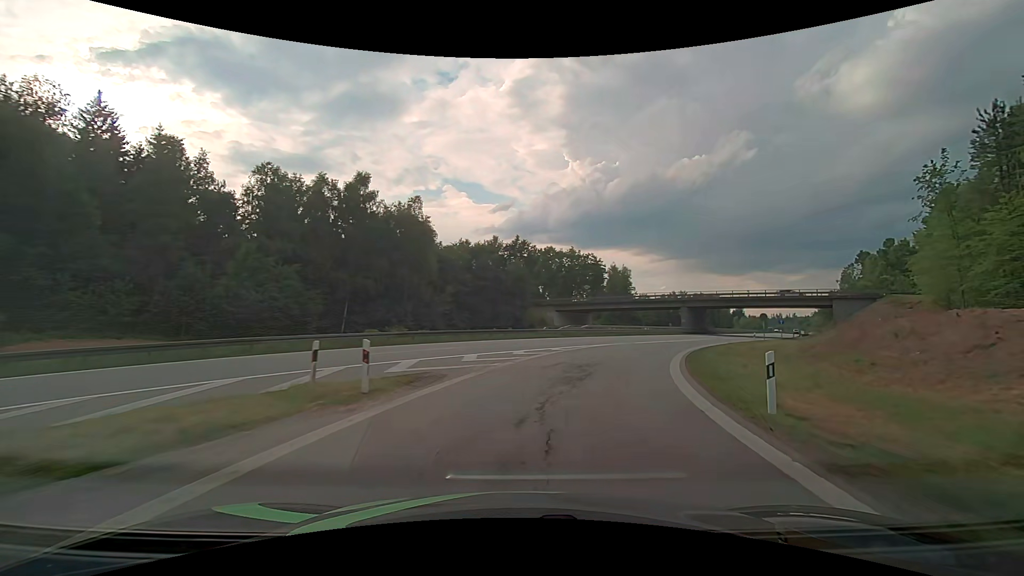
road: motorway_link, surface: asphalt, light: Day
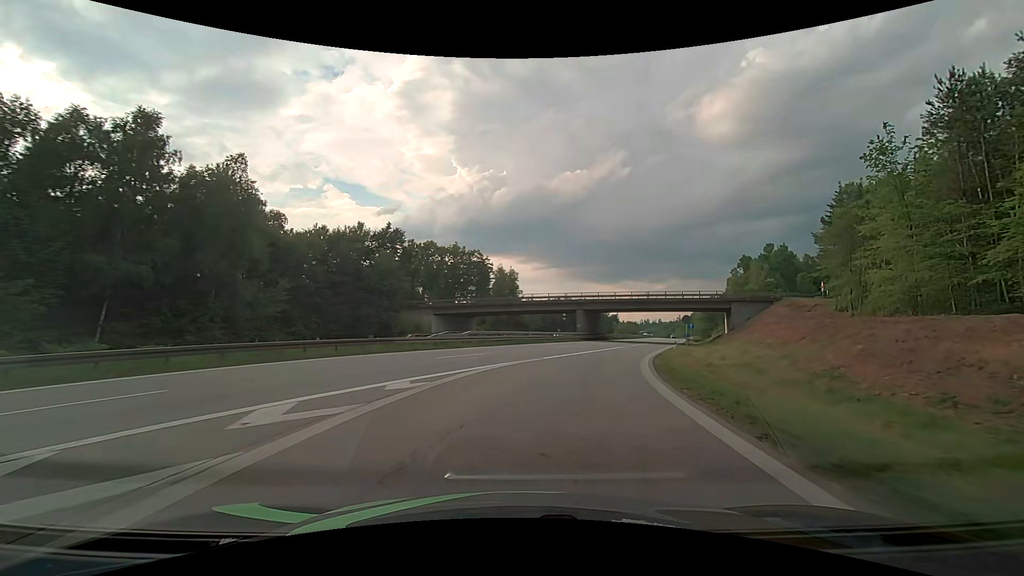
(+1.7, +14.4) m; +13°
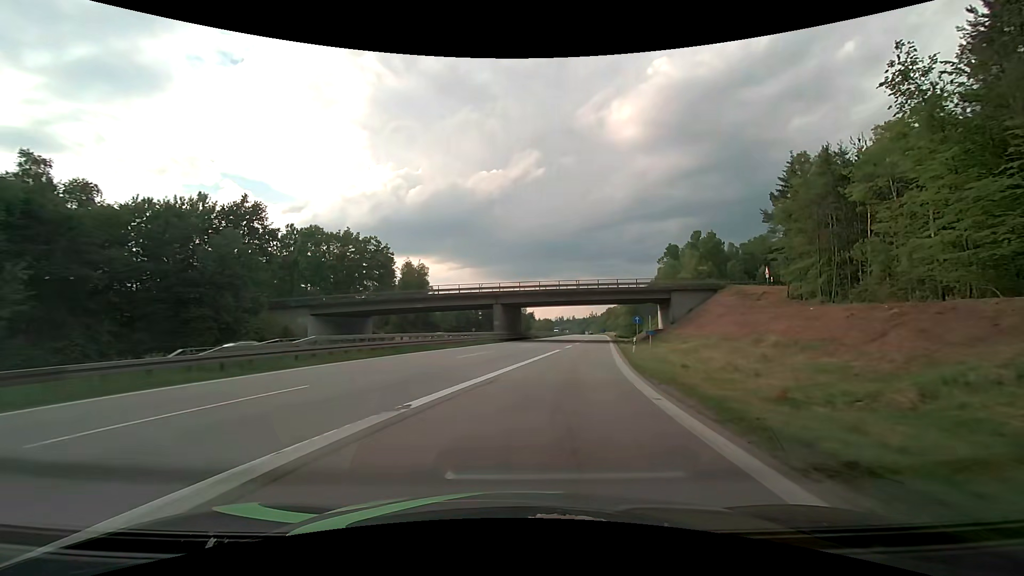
(+1.5, +14.5) m; +10°
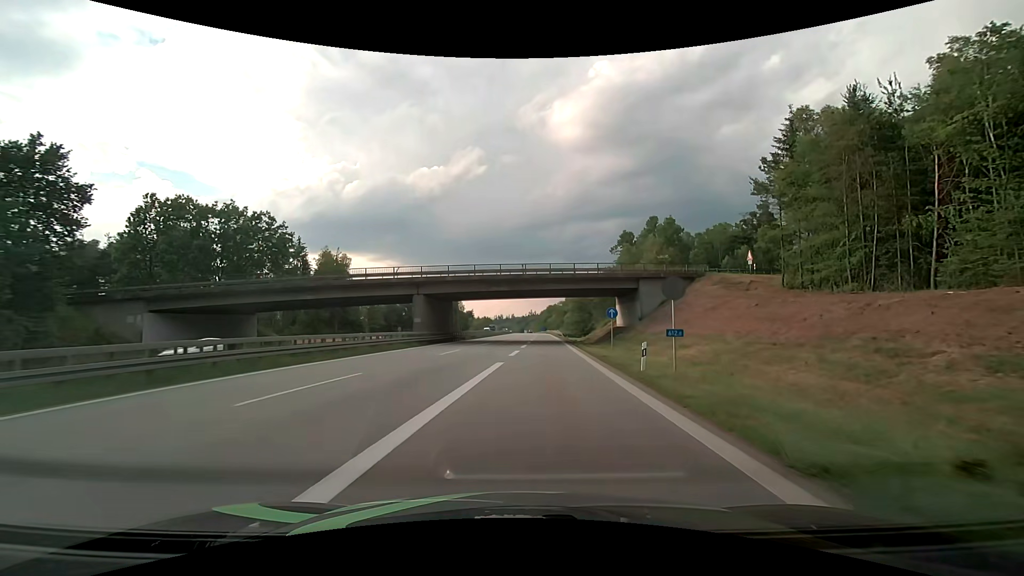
(+0.9, +14.7) m; +7°
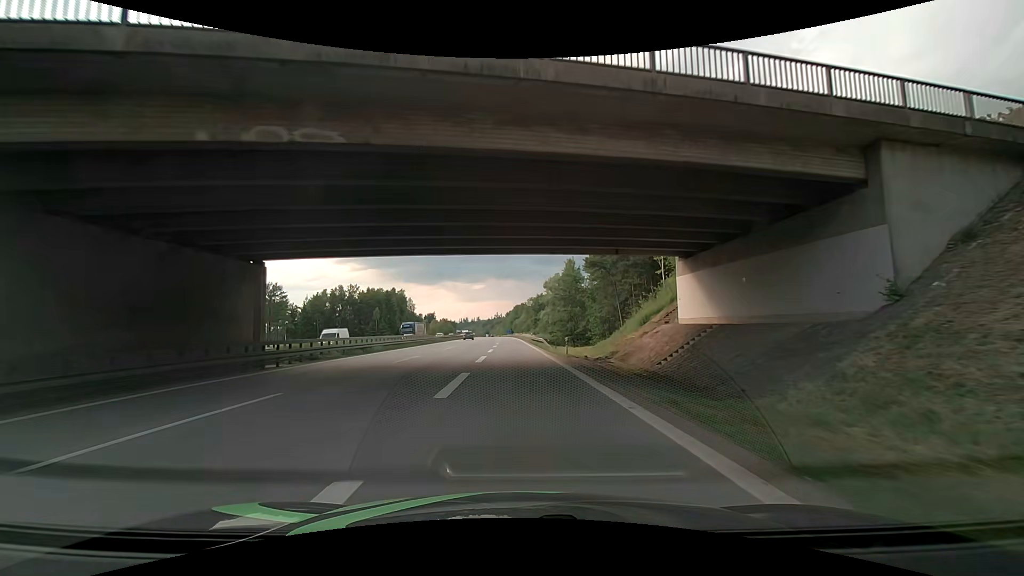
(+1.8, +39.4) m; +4°
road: motorway
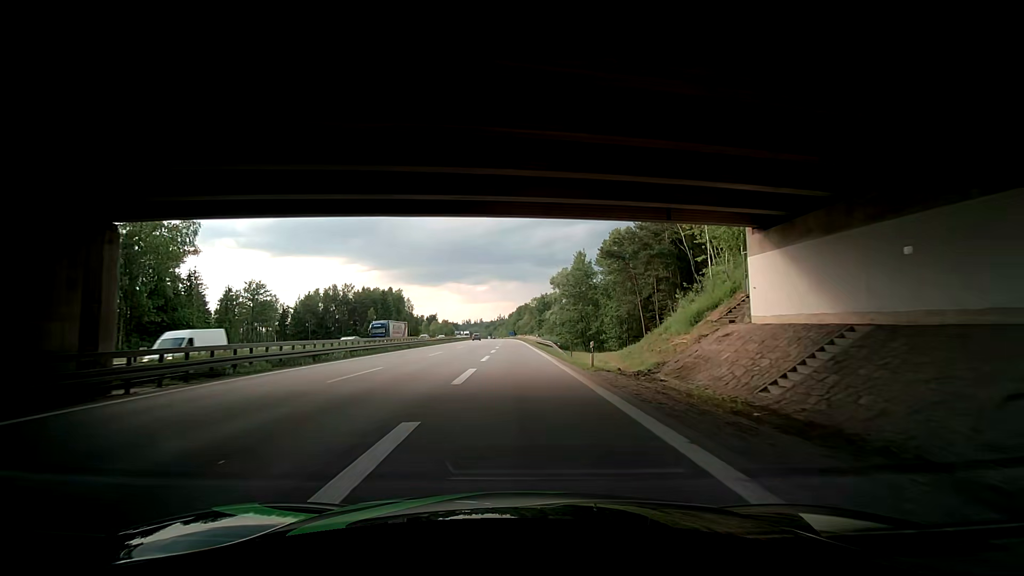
(0.0, +9.0) m; 0°
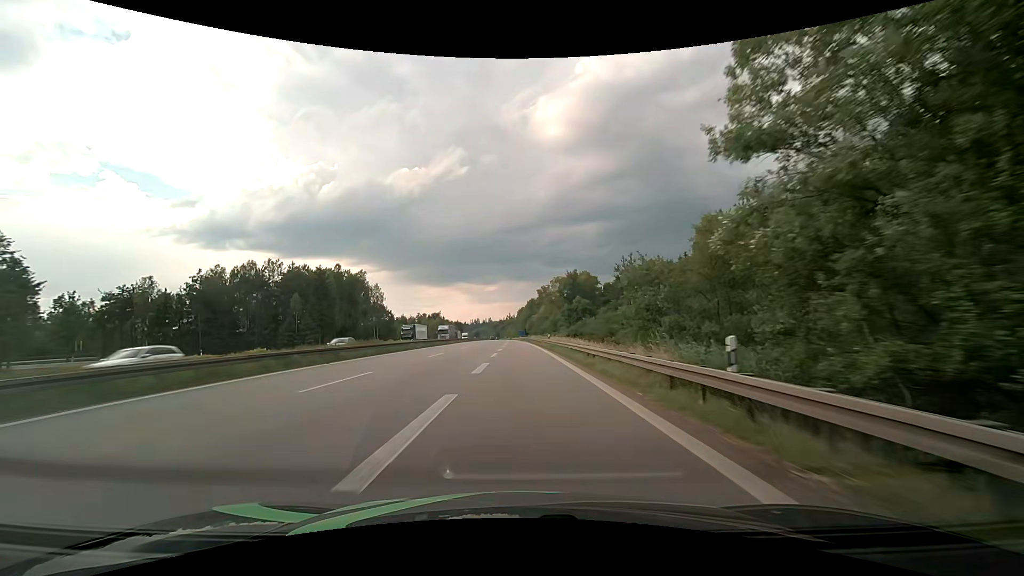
(+0.1, +57.7) m; -1°
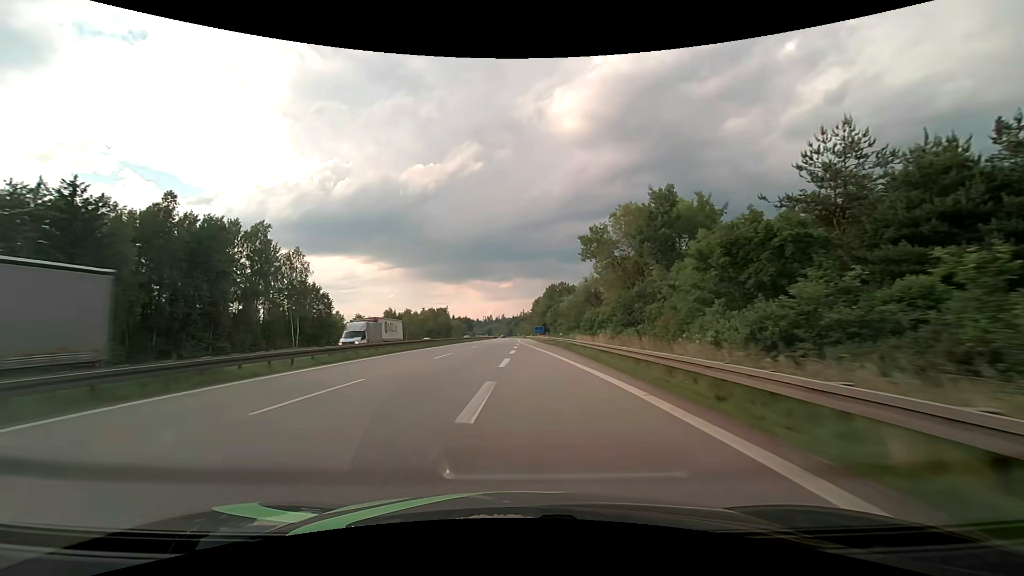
(-0.6, +58.1) m; -1°
(0, +10) (0, +20) (0, +30) (-1, +40) (-1, +50) (-1, +60) (-1, +70) (-1, +80) (-2, +90) (-2, +100) m
